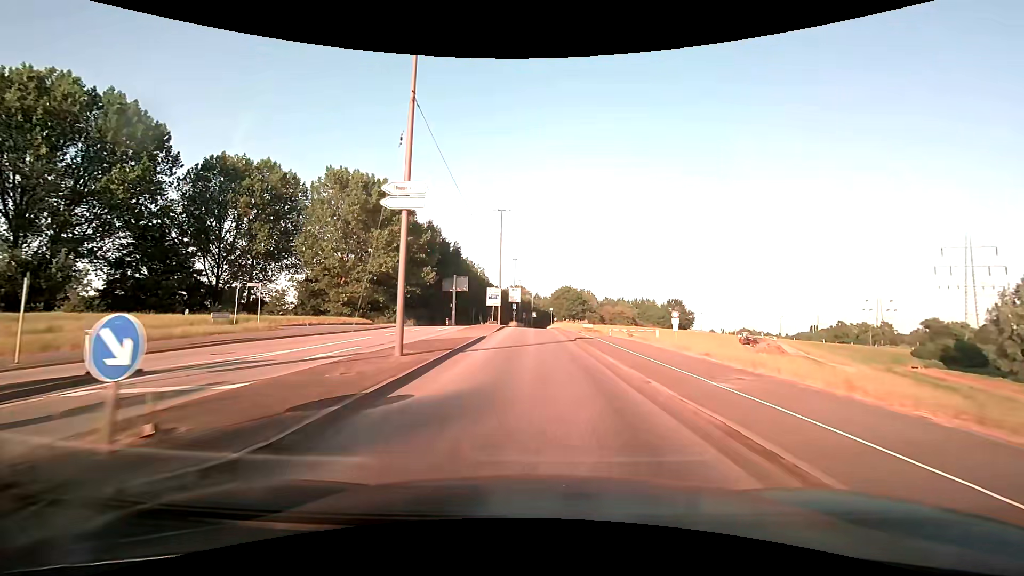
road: secondary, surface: asphalt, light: Day
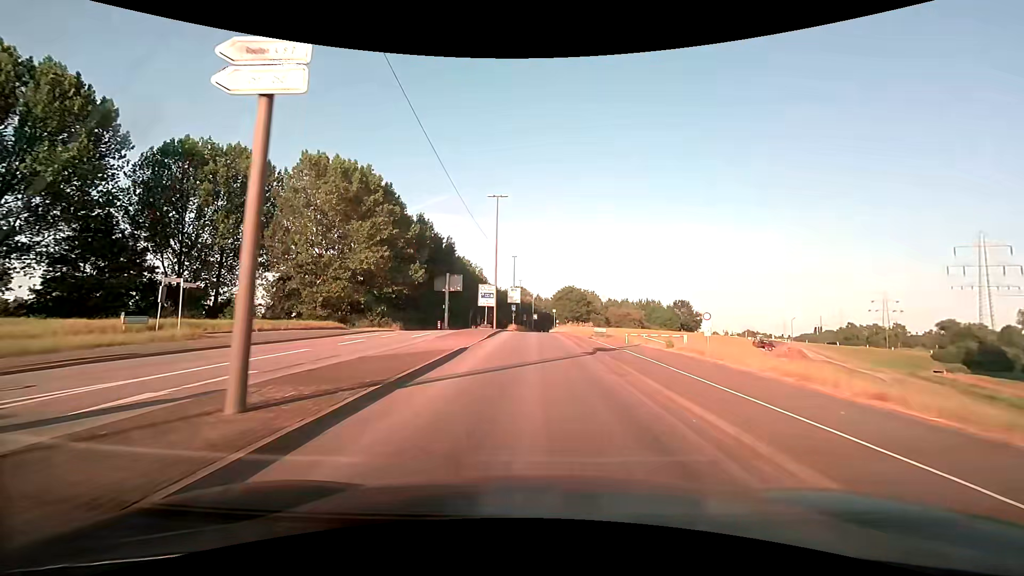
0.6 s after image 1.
(0.0, +7.5) m; 0°
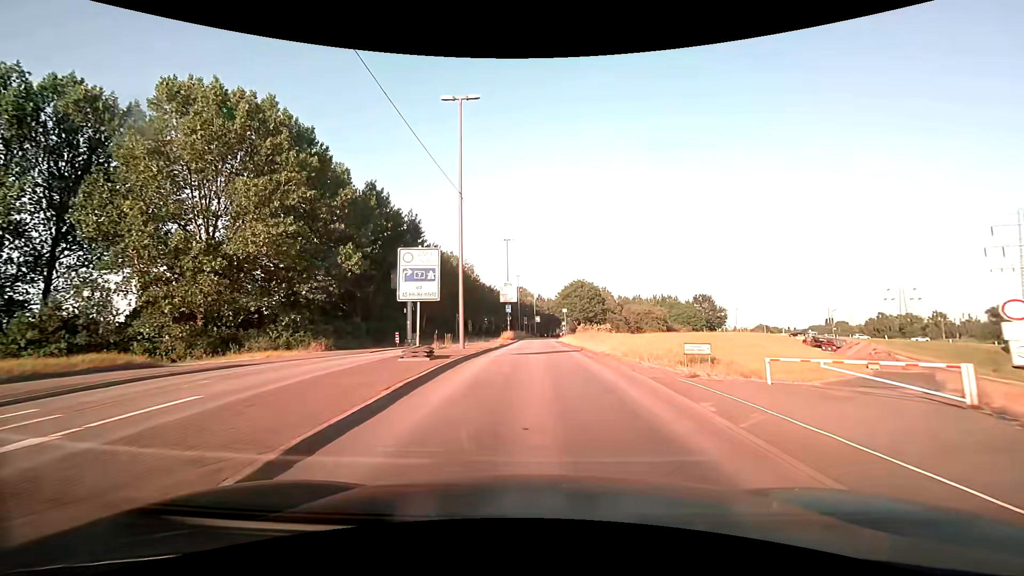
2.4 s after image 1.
(+0.1, +22.5) m; 0°
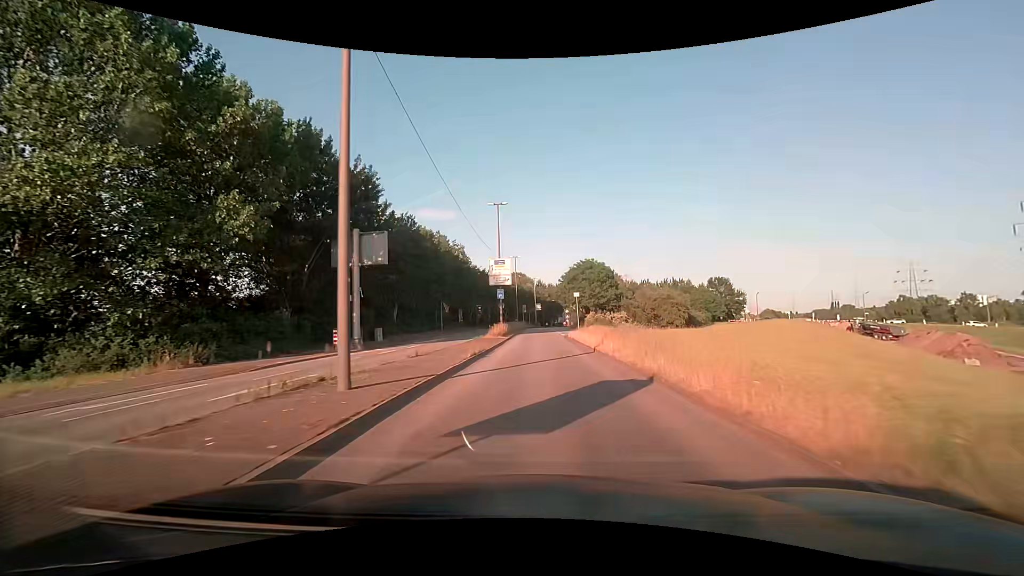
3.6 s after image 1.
(0.0, +15.0) m; 0°
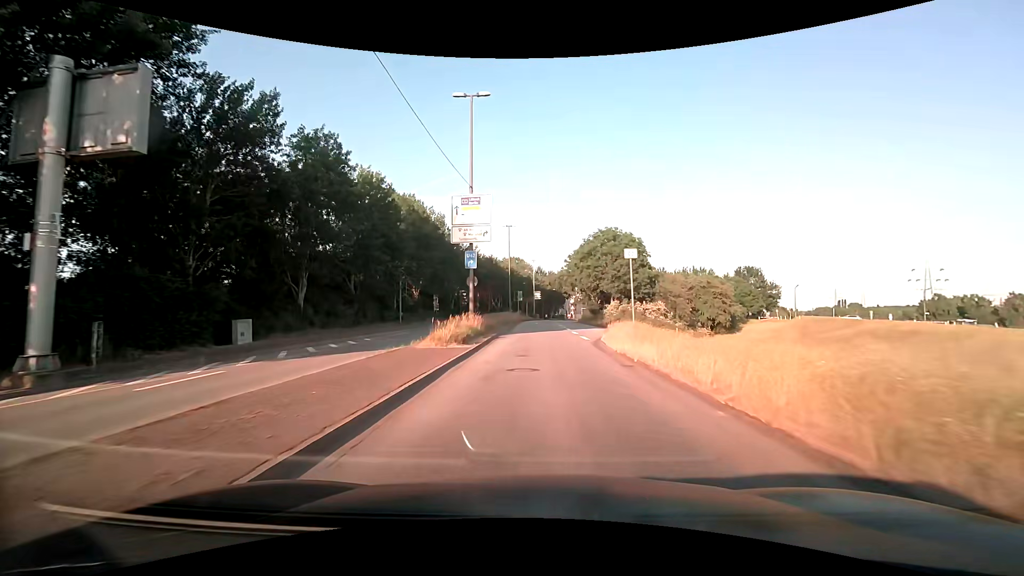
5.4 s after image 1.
(0.0, +22.4) m; 0°
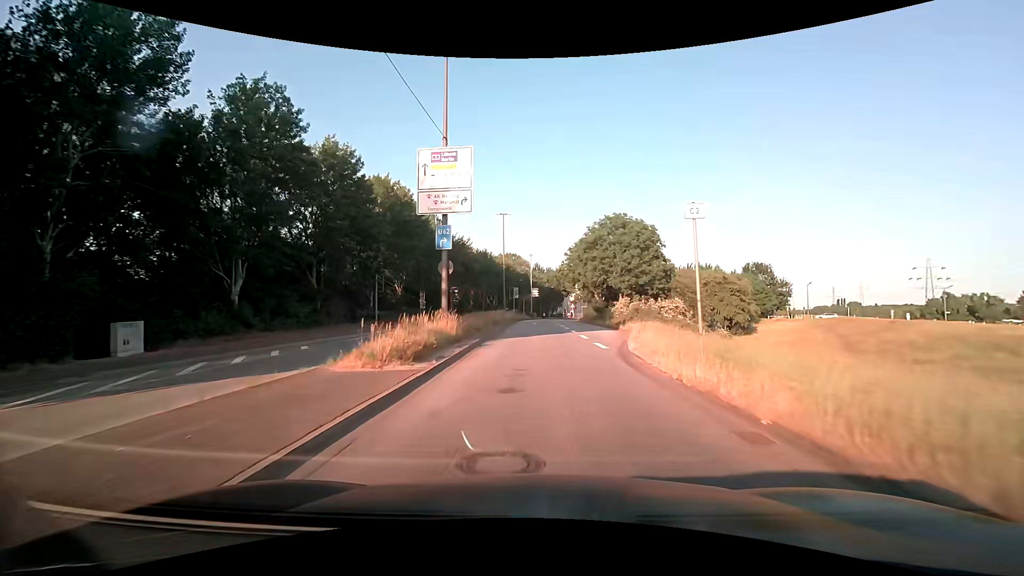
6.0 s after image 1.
(0.0, +7.1) m; +1°
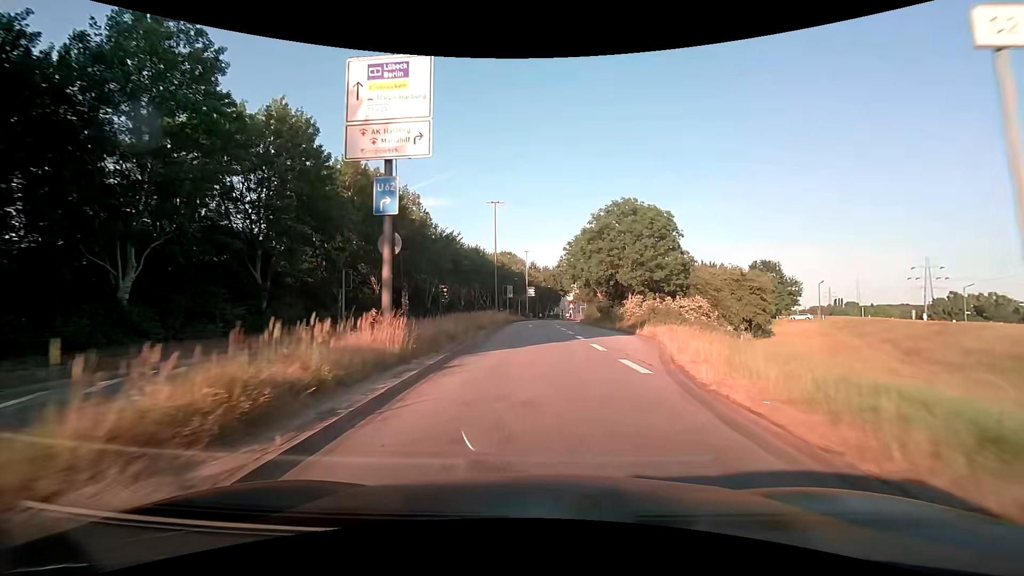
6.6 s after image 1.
(0.0, +6.9) m; 0°
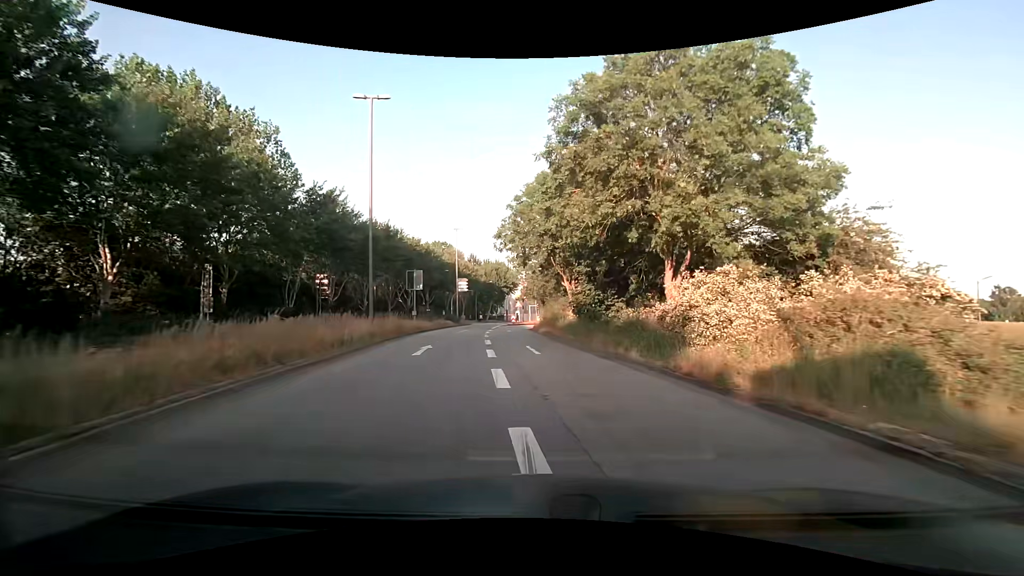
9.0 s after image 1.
(+1.5, +25.9) m; +6°
